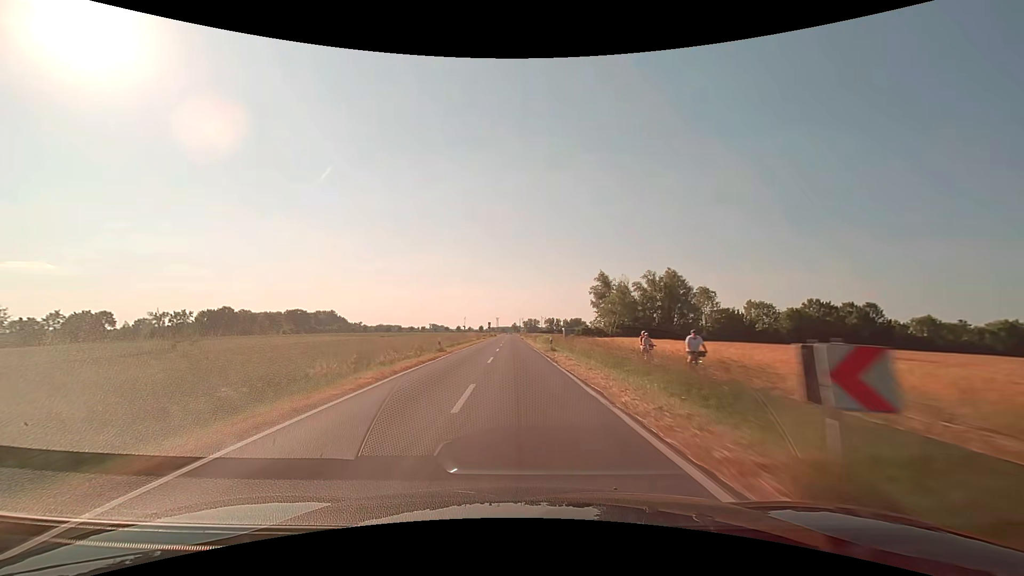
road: secondary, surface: asphalt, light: Day
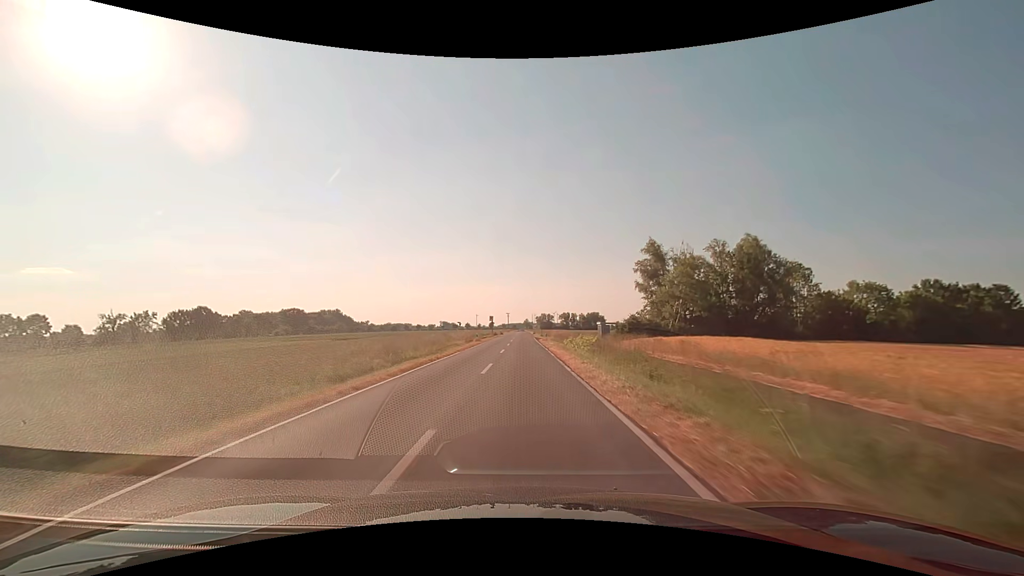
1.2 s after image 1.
(-0.5, +29.8) m; -2°
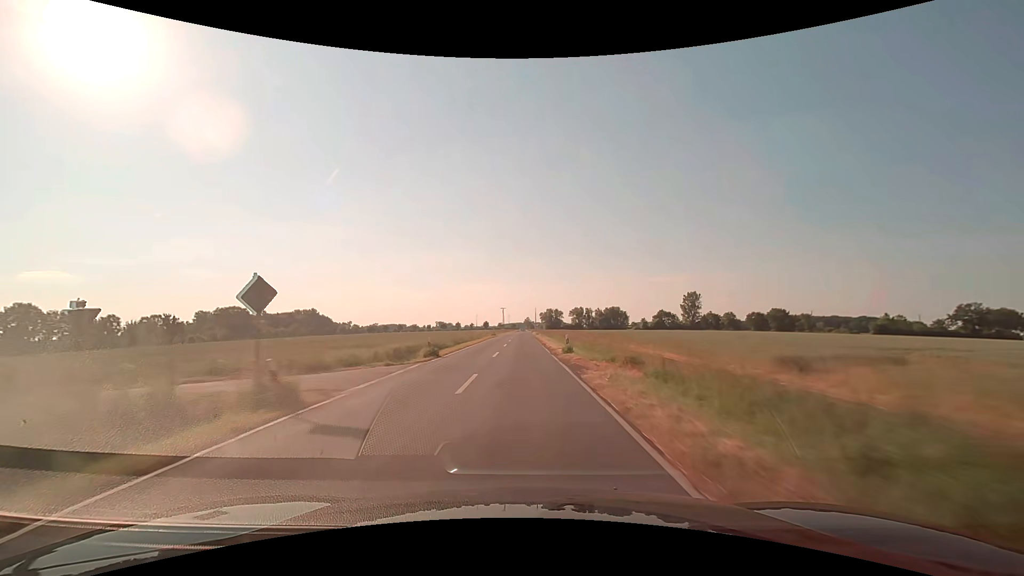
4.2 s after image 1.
(-0.1, +77.5) m; 0°
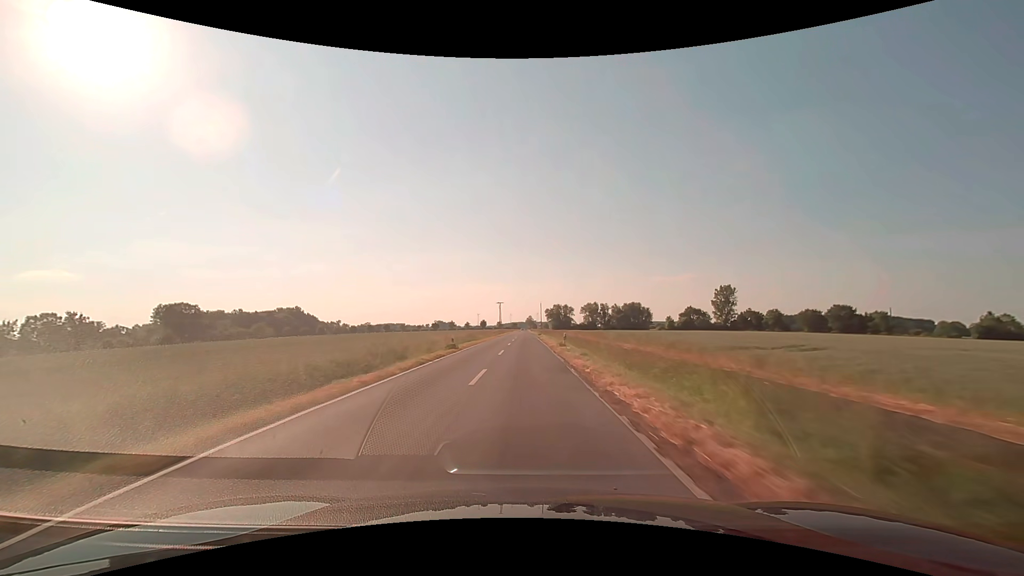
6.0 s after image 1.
(-0.2, +47.1) m; 0°
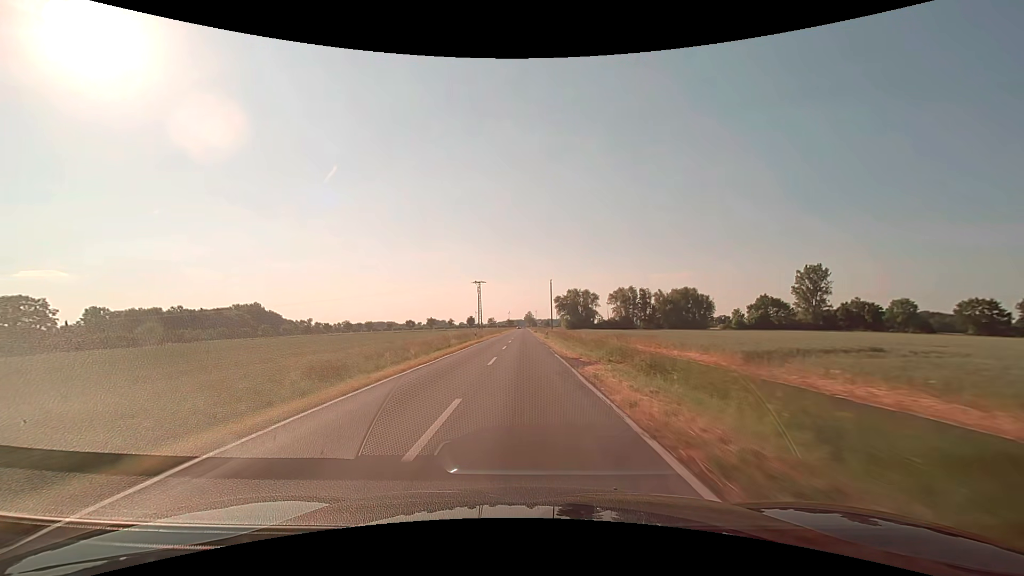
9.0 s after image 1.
(+0.2, +78.8) m; 0°
